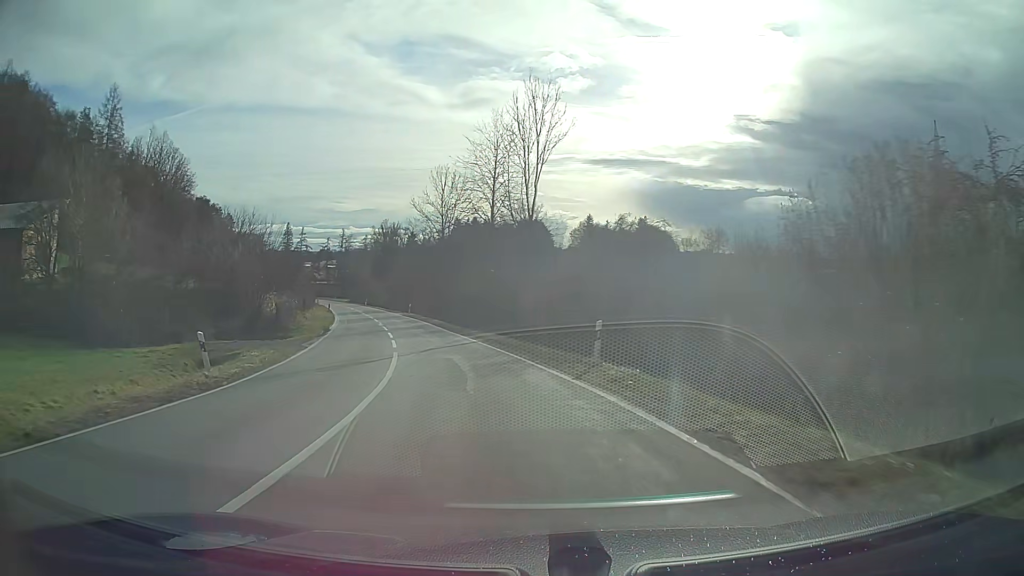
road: tertiary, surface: asphalt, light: Day
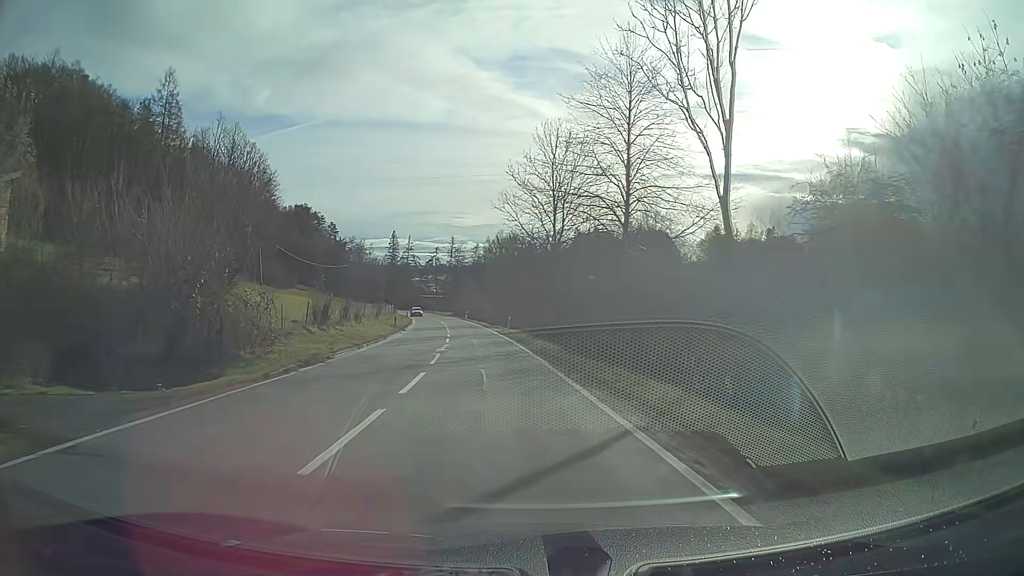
(-1.6, +18.4) m; -9°
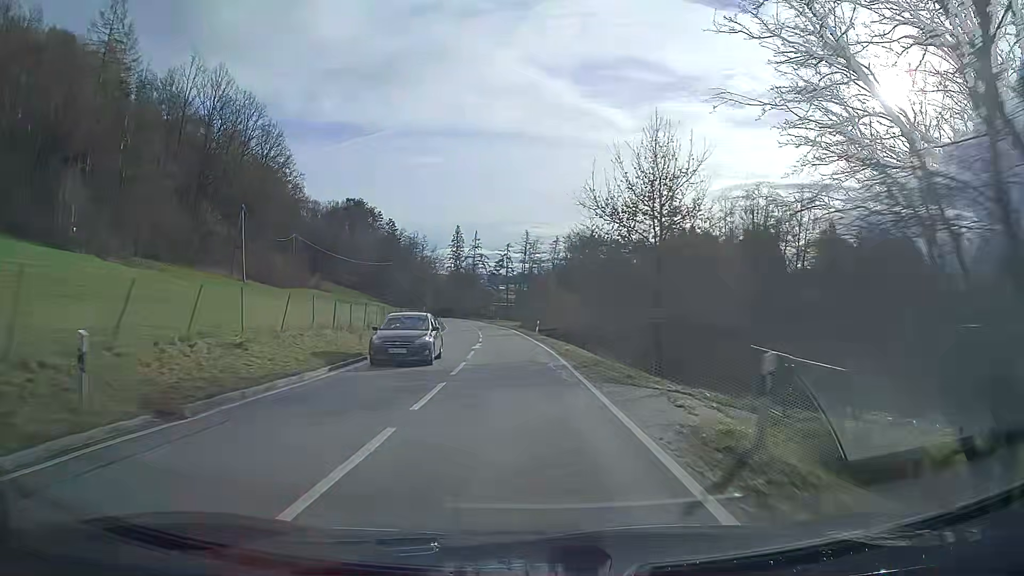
(-2.8, +39.4) m; -6°
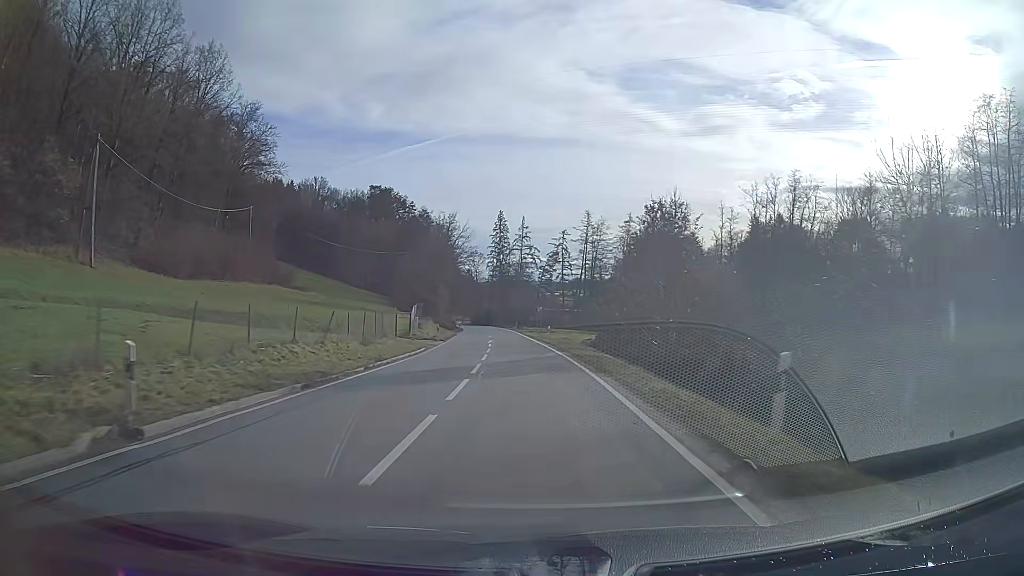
(-1.8, +42.4) m; -5°
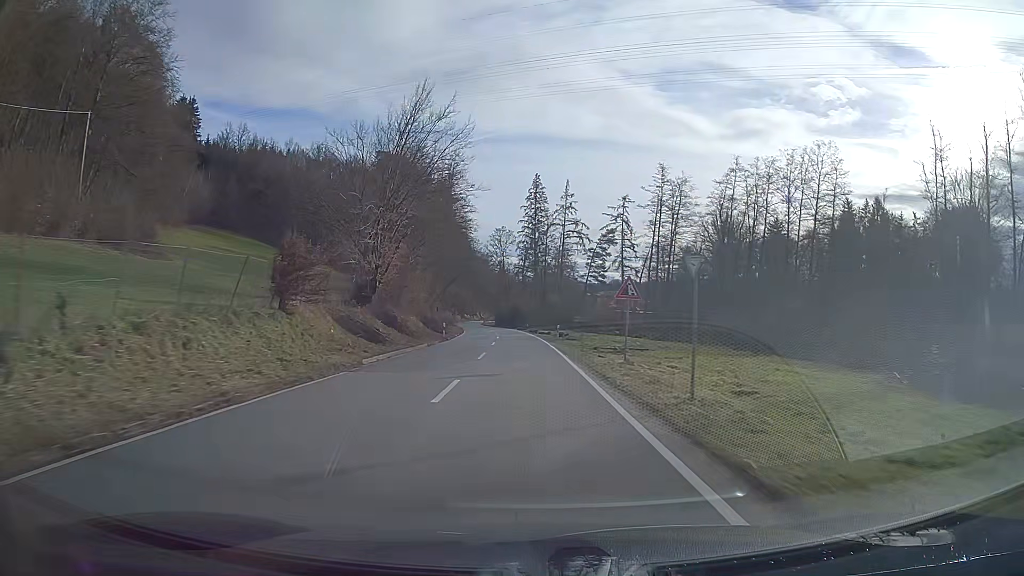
(-1.2, +44.2) m; -3°
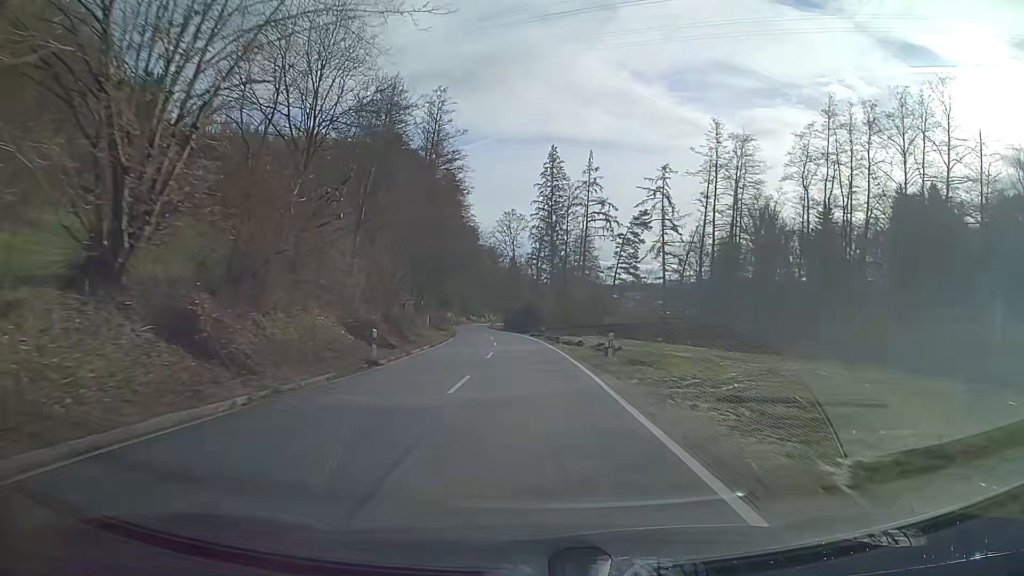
(-0.3, +22.7) m; -1°
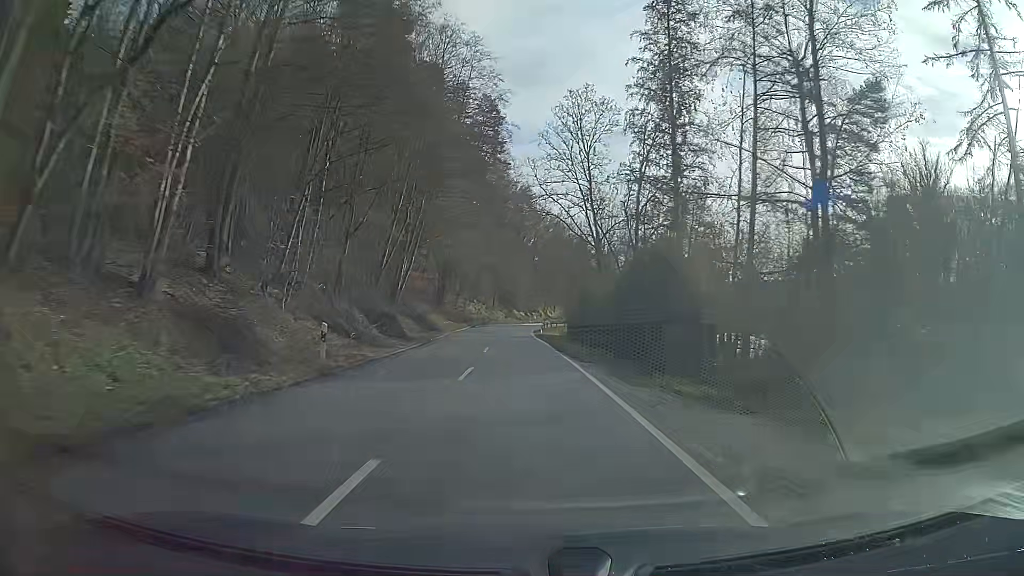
(-2.6, +58.1) m; -6°
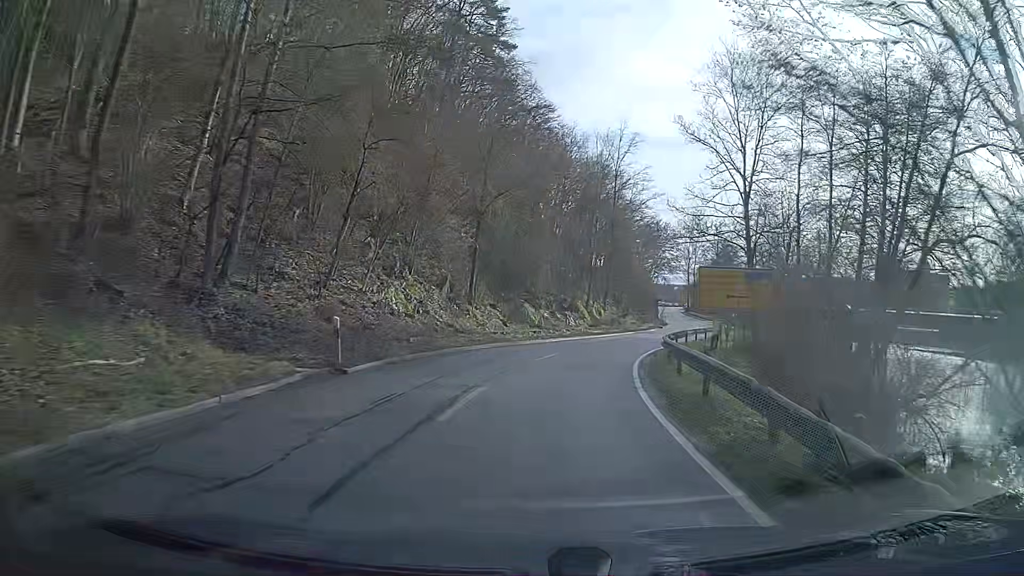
(-1.3, +53.4) m; 0°
